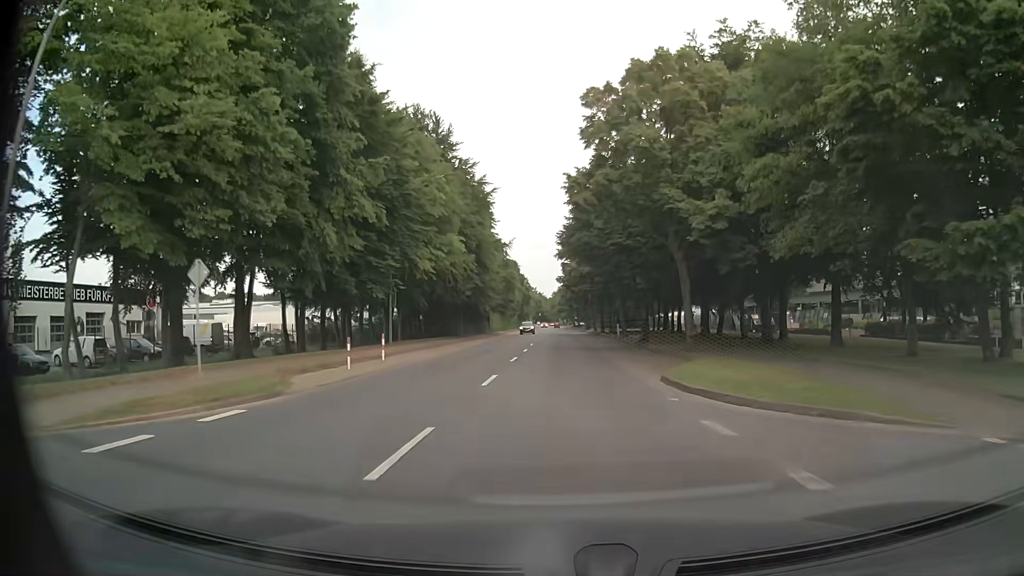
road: tertiary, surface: asphalt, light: Day
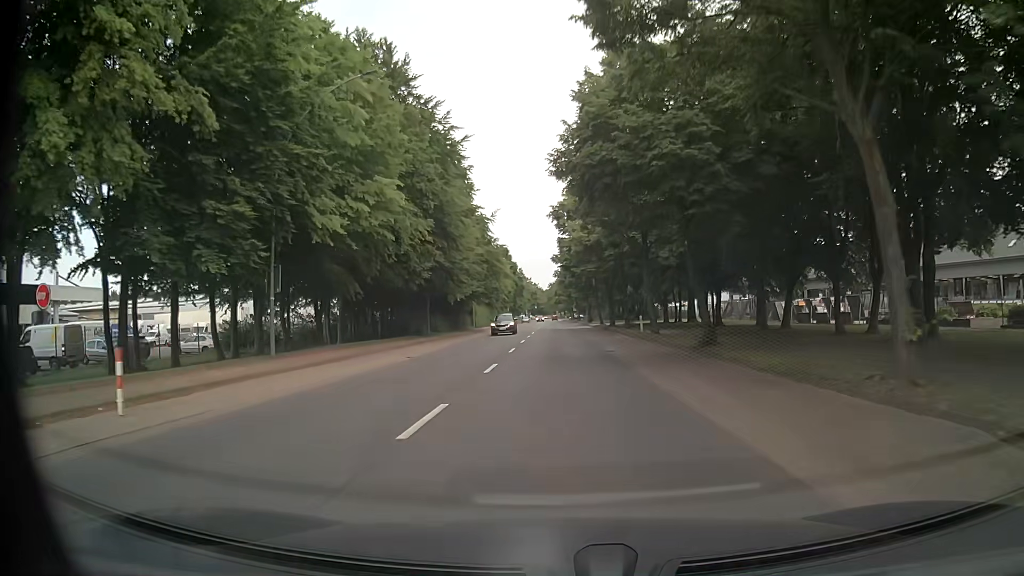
(0.0, +16.5) m; 0°
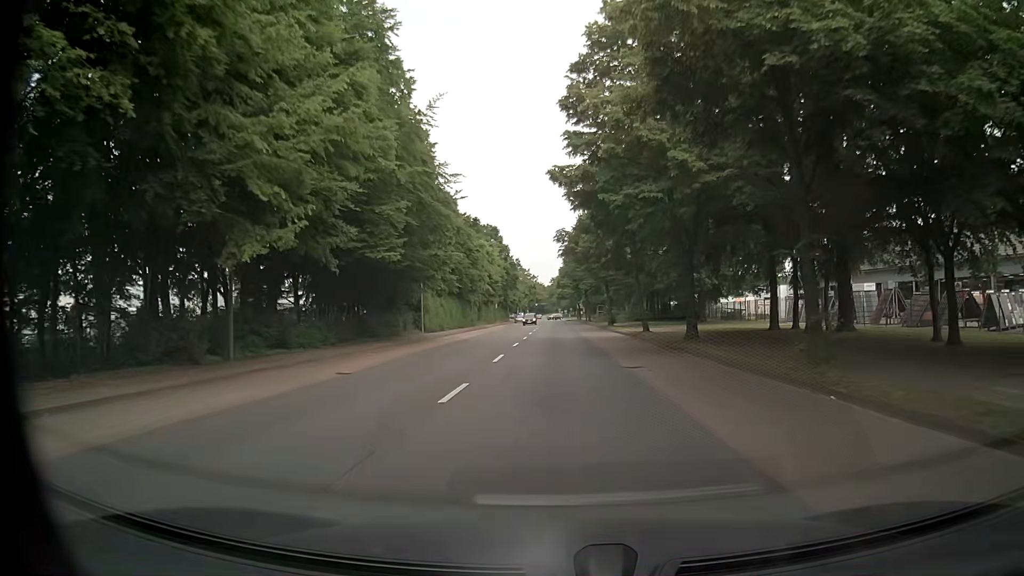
(+0.1, +33.0) m; 0°
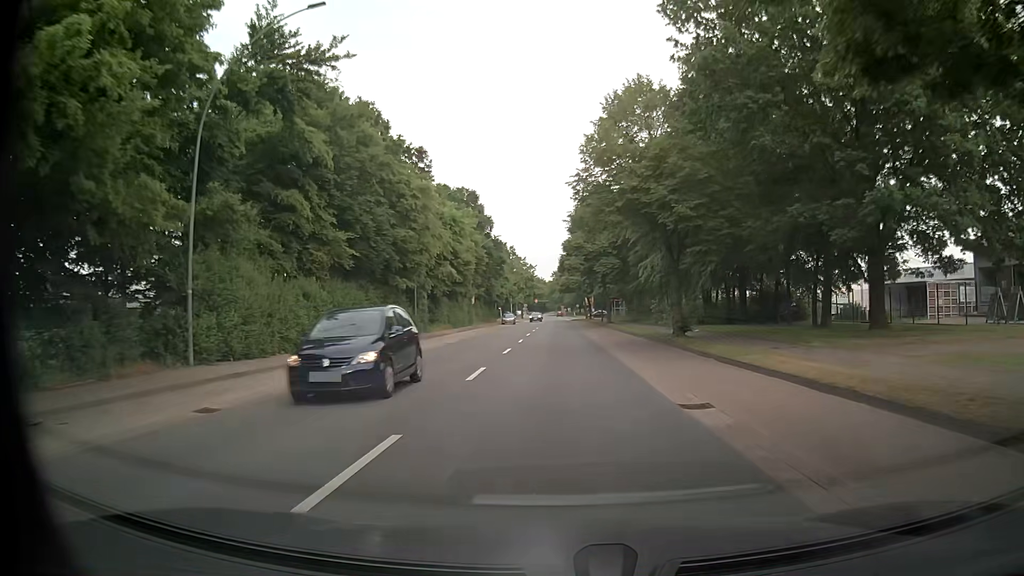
(-0.1, +33.0) m; 0°
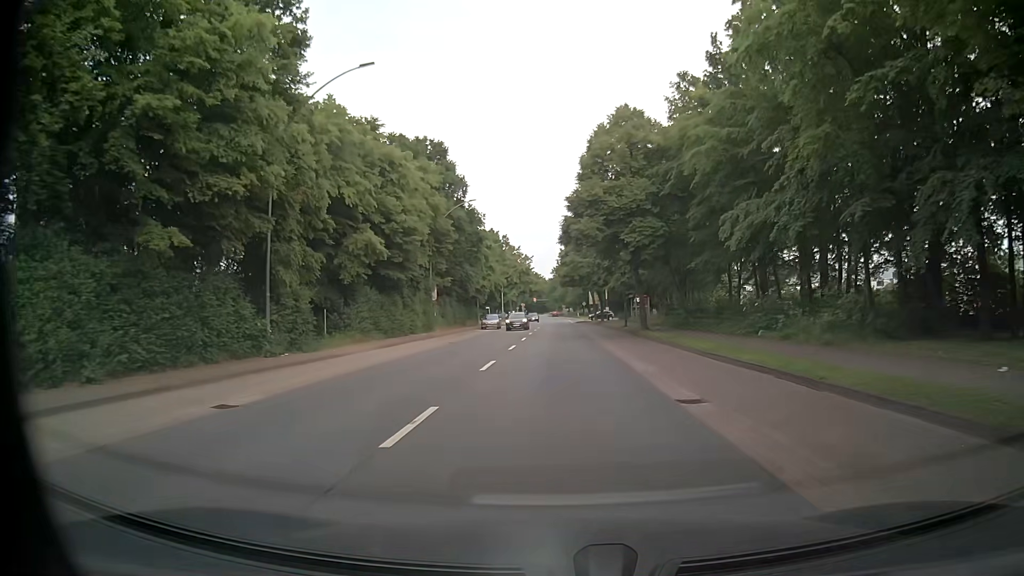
(0.0, +24.8) m; 0°
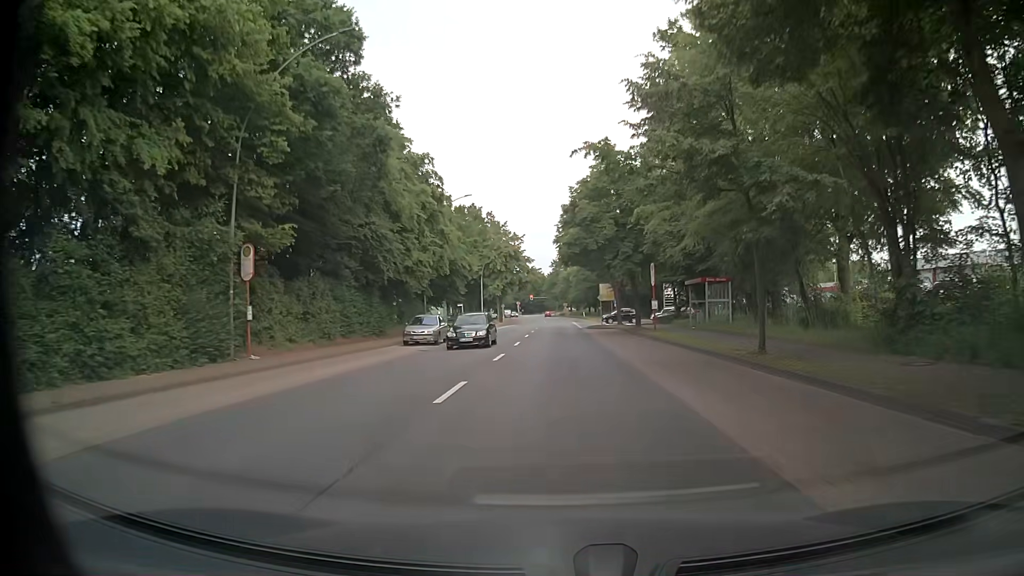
(0.0, +33.1) m; 0°
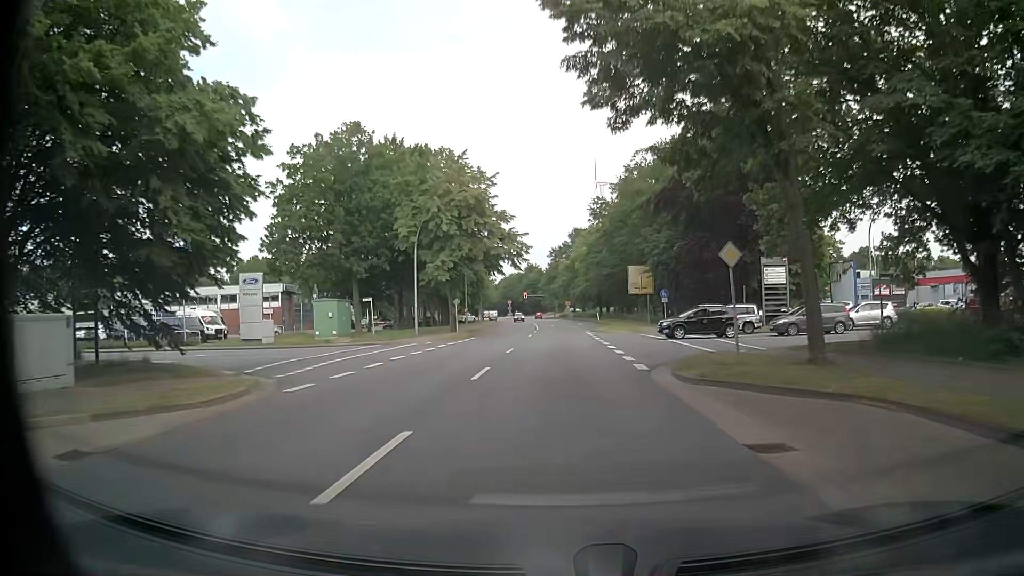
(+0.1, +41.3) m; +1°
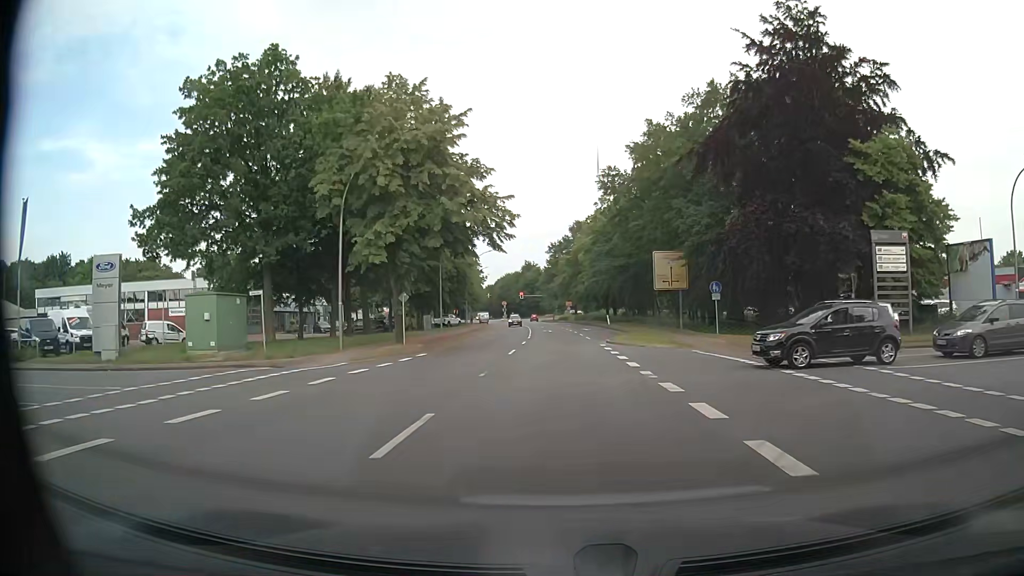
(-0.1, +16.5) m; 0°
(0, +10) (0, +20) (0, +30) (0, +40) (0, +50) (-1, +60) (-1, +70) (-2, +80) (-3, +90) (-4, +100) m
